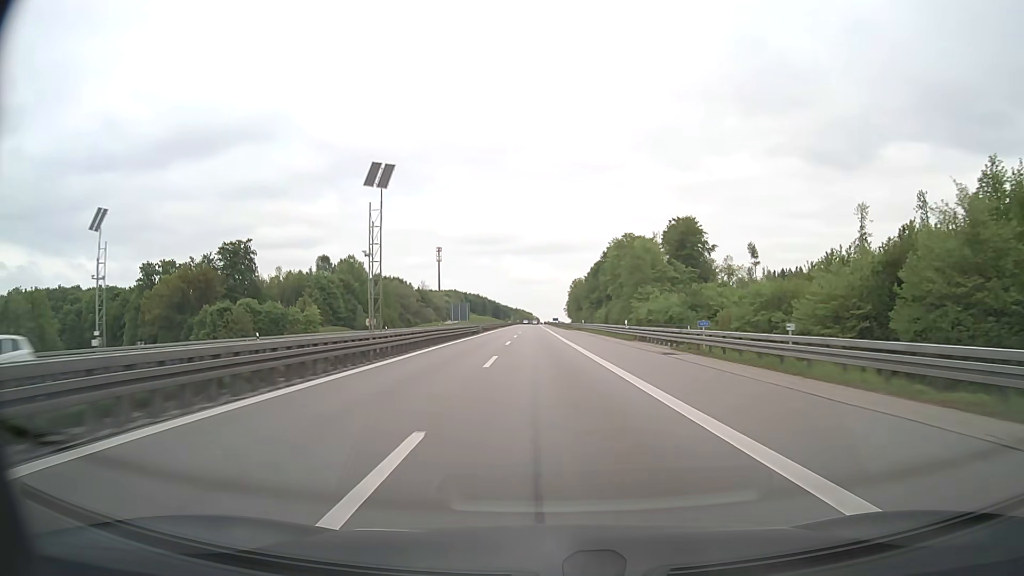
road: motorway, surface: asphalt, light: Day
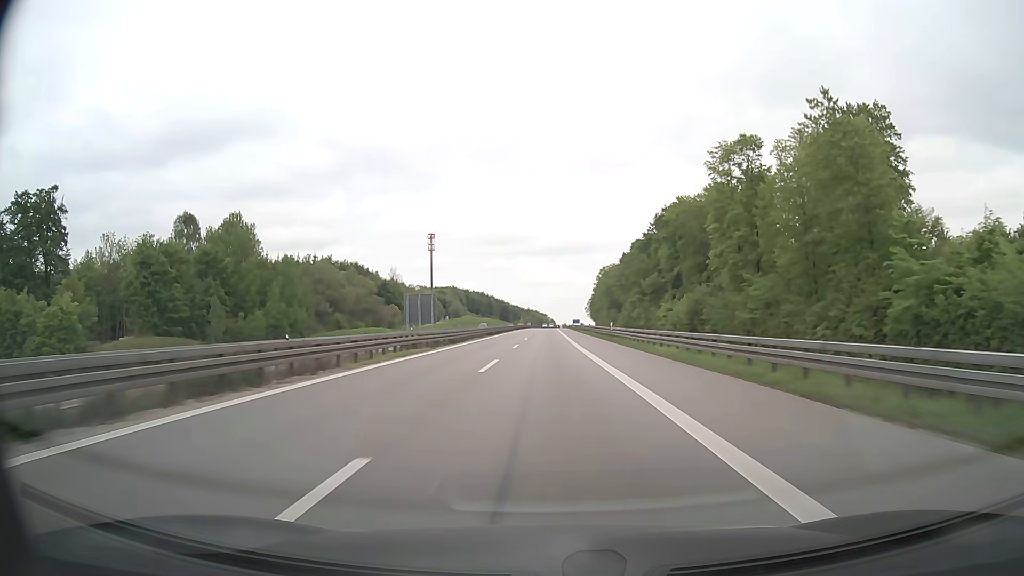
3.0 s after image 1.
(-2.3, +91.3) m; -2°
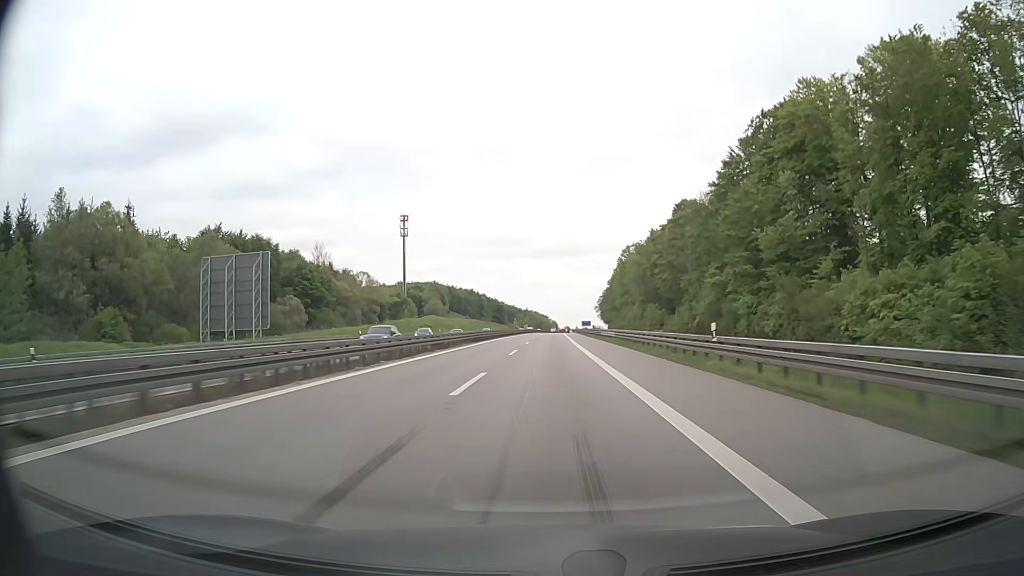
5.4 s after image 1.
(+0.2, +77.8) m; 0°
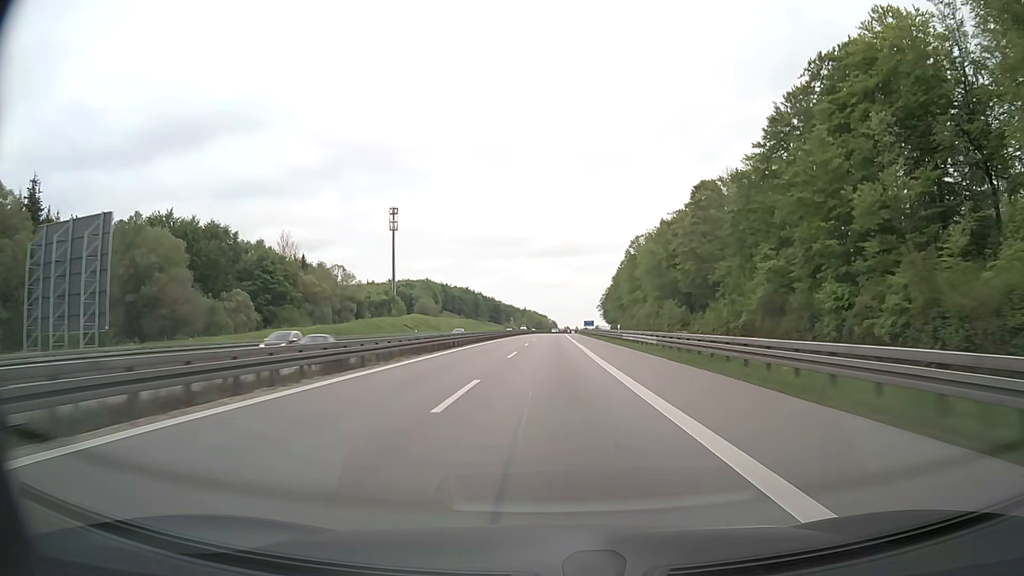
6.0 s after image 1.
(-0.1, +20.6) m; 0°
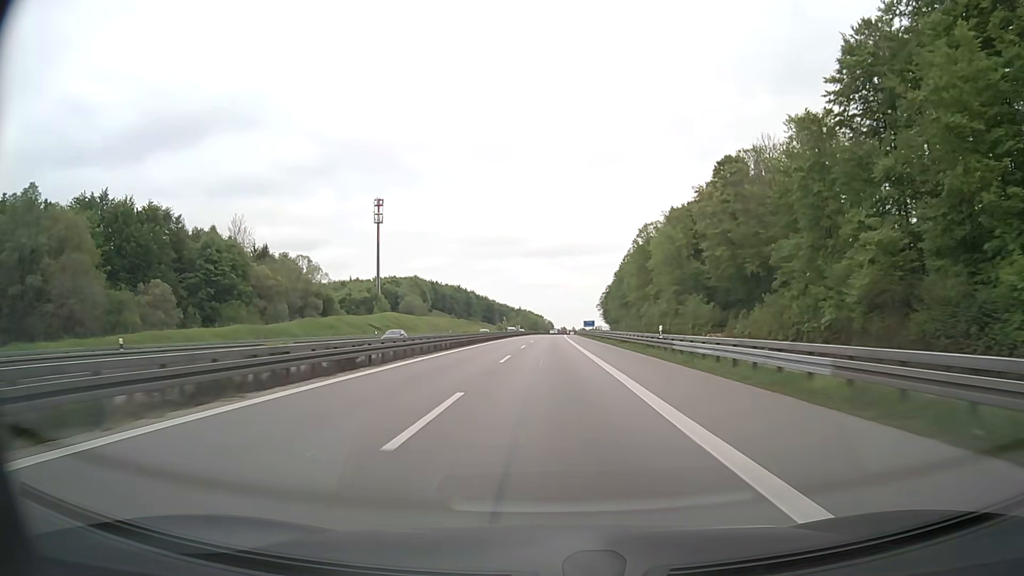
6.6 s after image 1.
(+0.1, +21.1) m; 0°
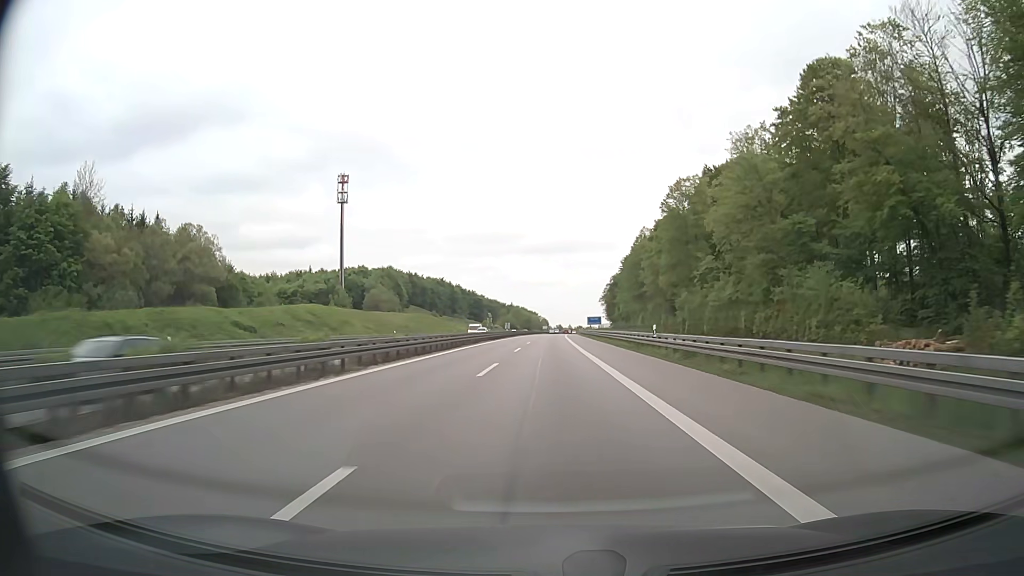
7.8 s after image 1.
(+0.2, +43.4) m; 0°
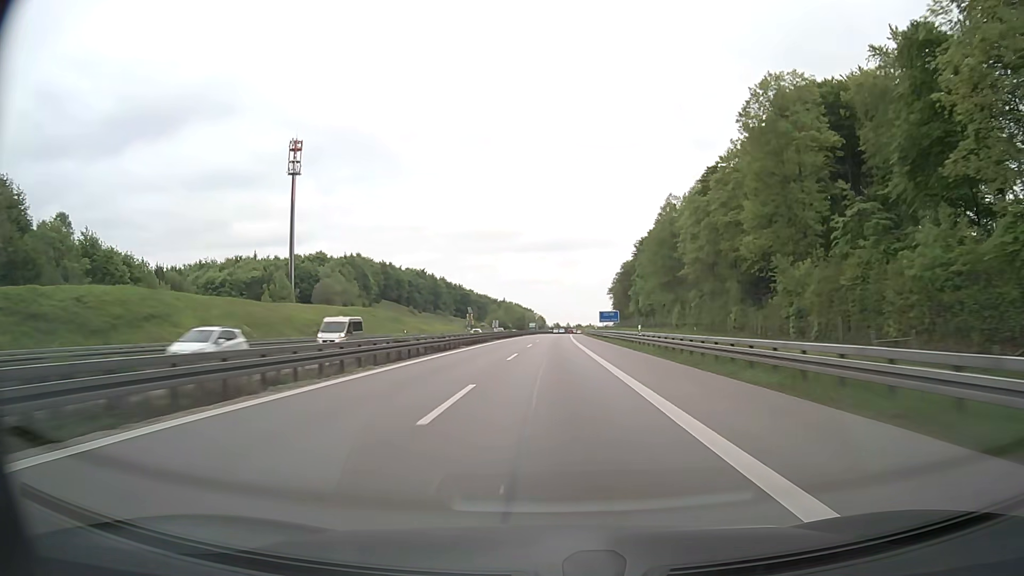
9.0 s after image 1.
(+0.1, +44.9) m; 0°
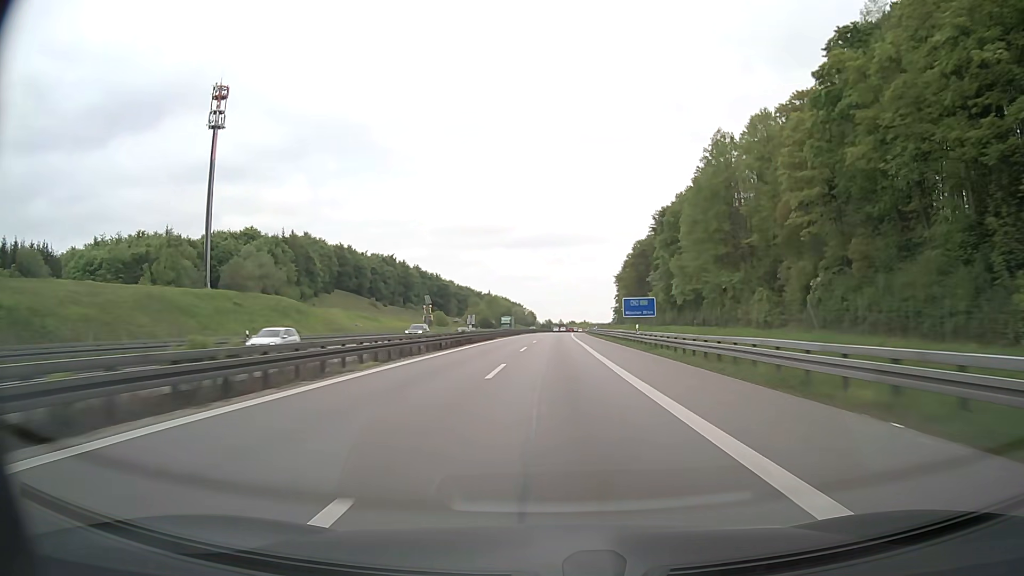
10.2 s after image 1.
(+0.2, +46.4) m; +1°
(0, +10) (0, +20) (0, +30) (0, +40) (0, +50) (0, +60) (+1, +70) (+1, +80) (+1, +90) (+1, +100) m
